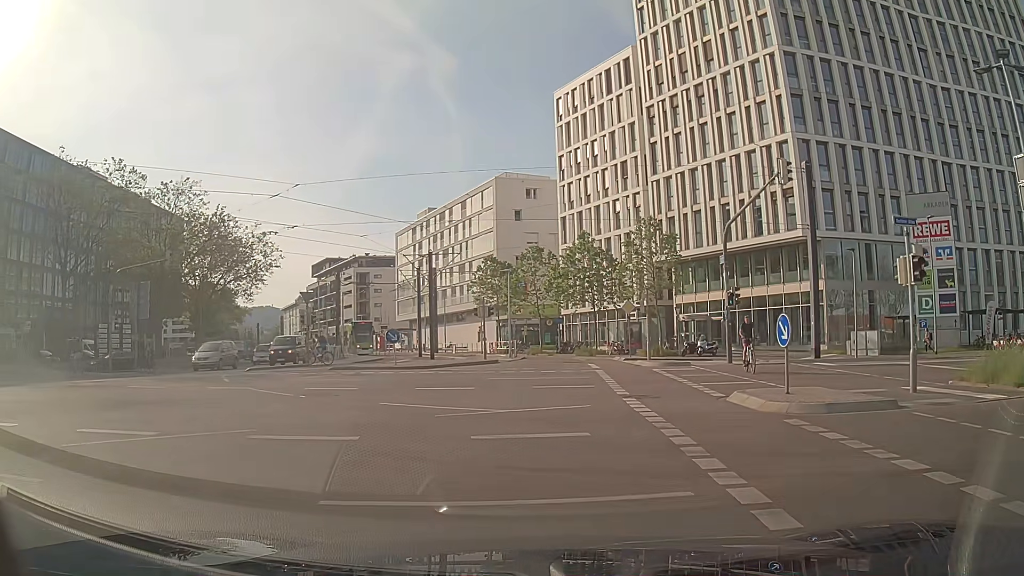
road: residential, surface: asphalt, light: Day
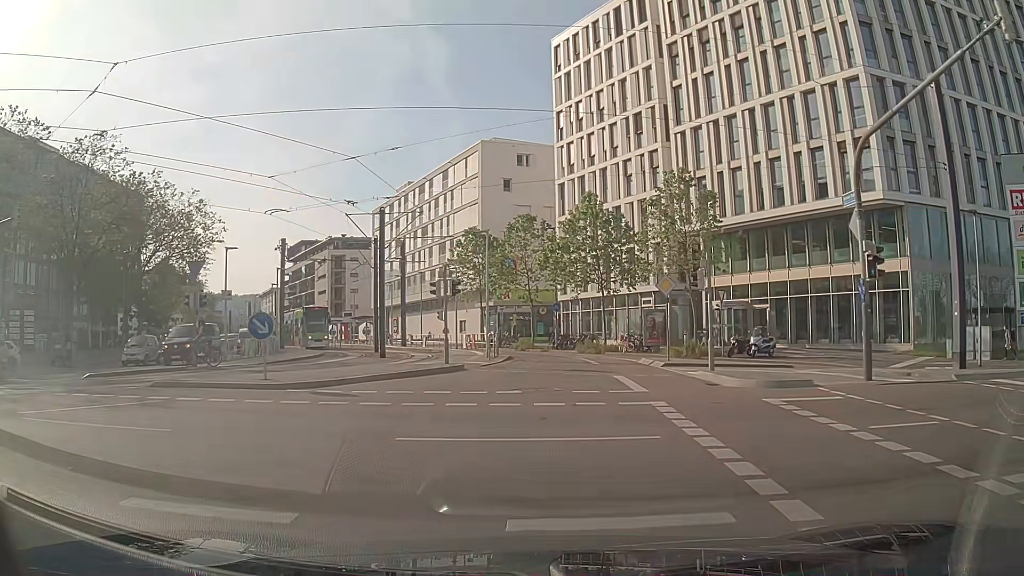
(0.0, +12.9) m; 0°
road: secondary
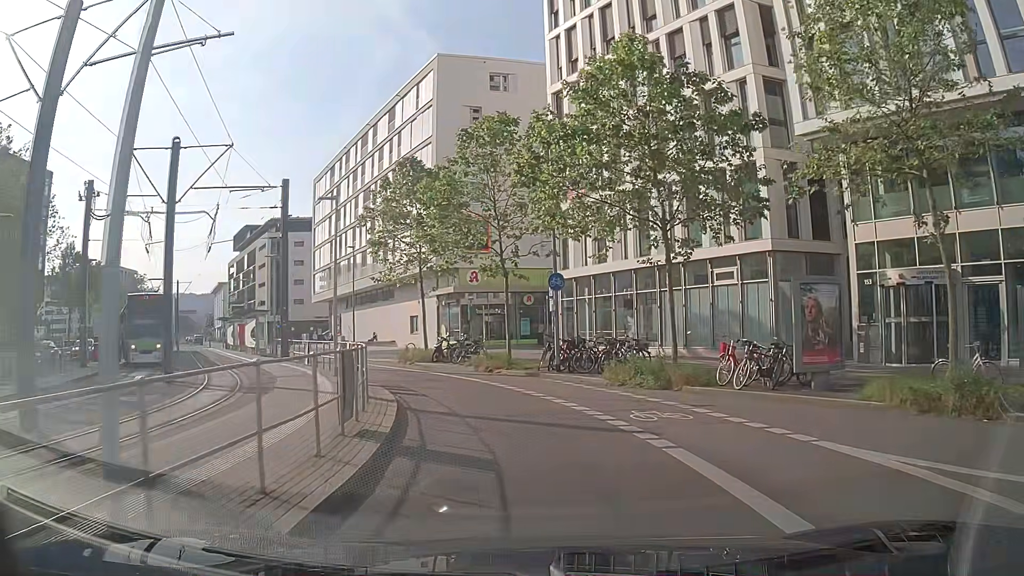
(+0.5, +24.0) m; +1°
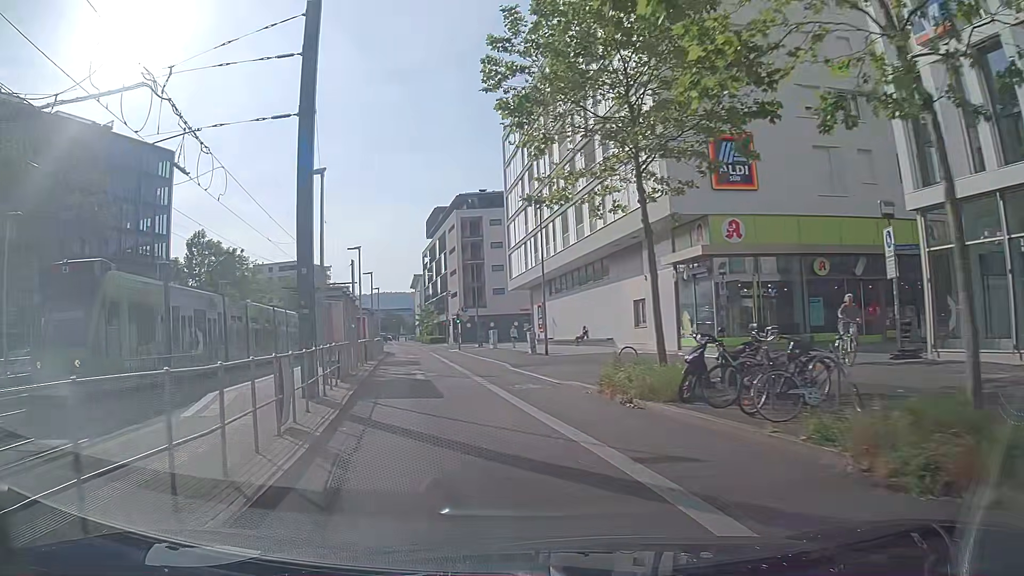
(-2.4, +19.0) m; -19°
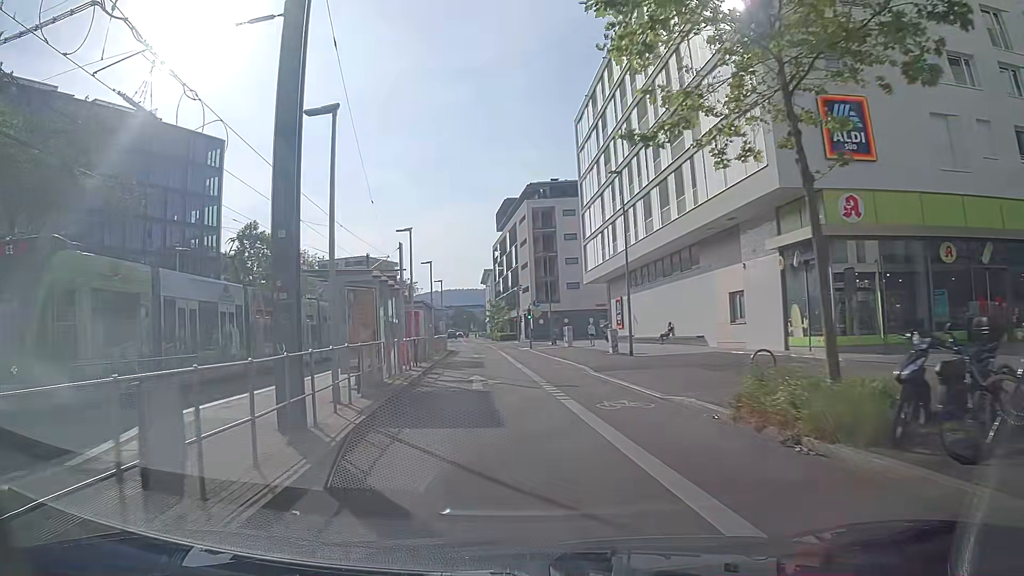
(-0.2, +4.8) m; -6°
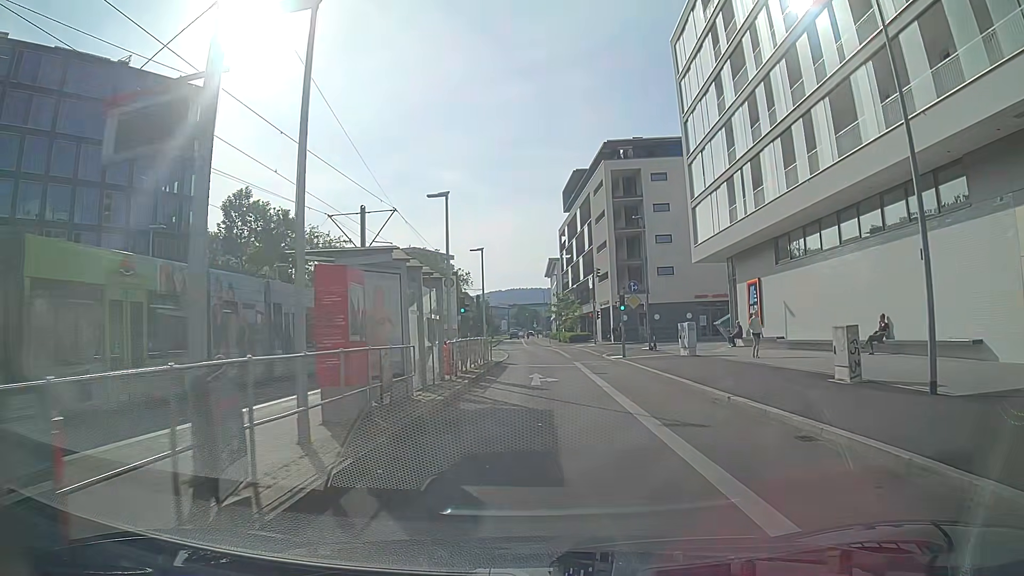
(-1.5, +19.1) m; -6°
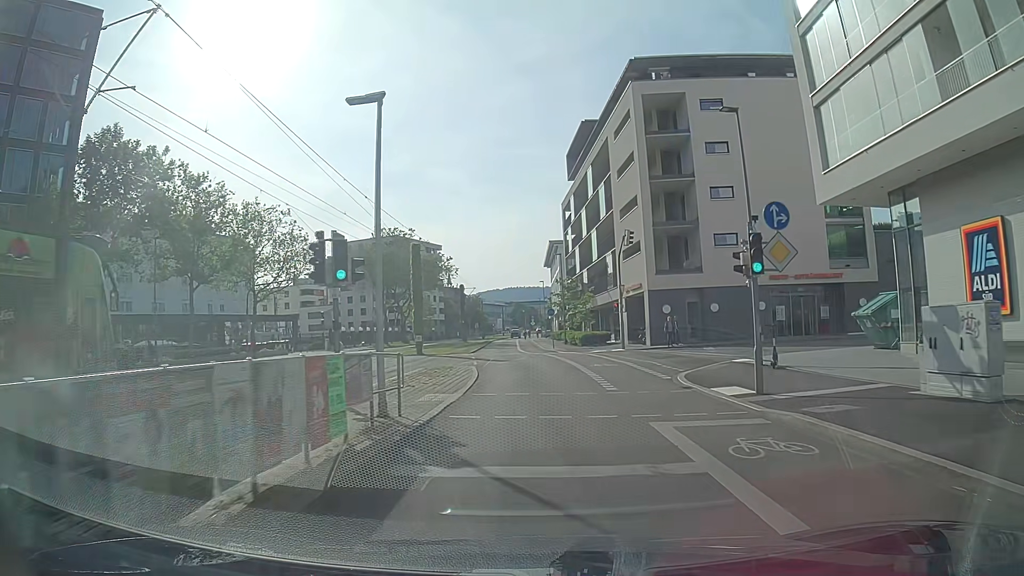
(+0.1, +21.0) m; +1°
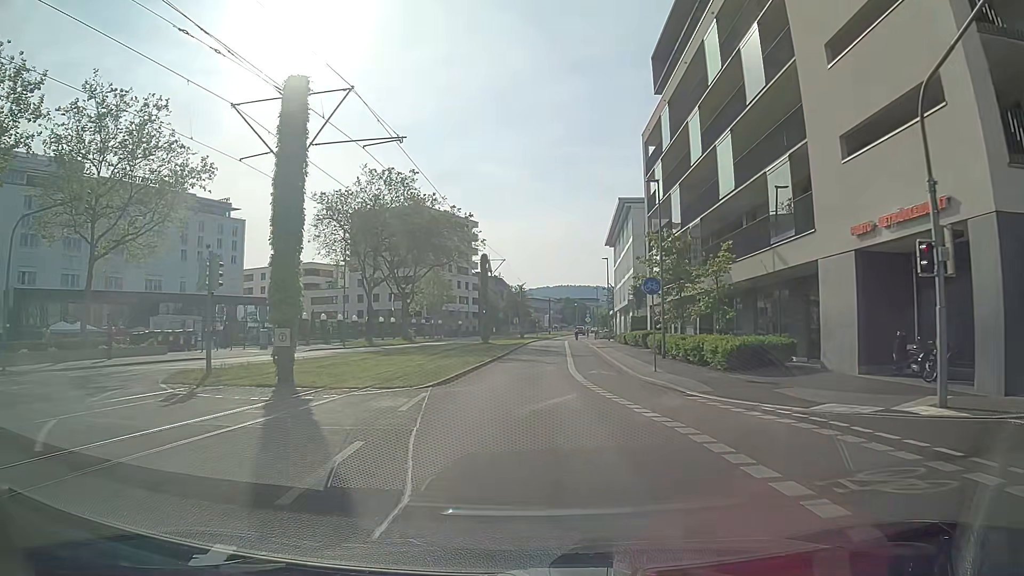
(-0.7, +30.8) m; -4°
(0, +10) (0, +20) (0, +30) (0, +40) (0, +50) (+1, +60) (+1, +70) (+2, +80) (+2, +90) (+3, +100) m
